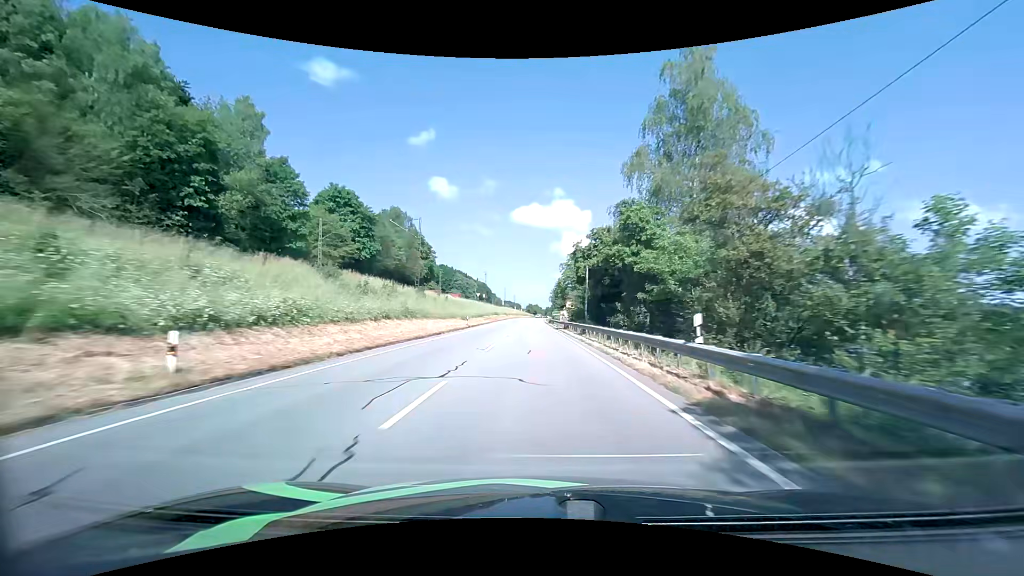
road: primary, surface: asphalt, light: Day
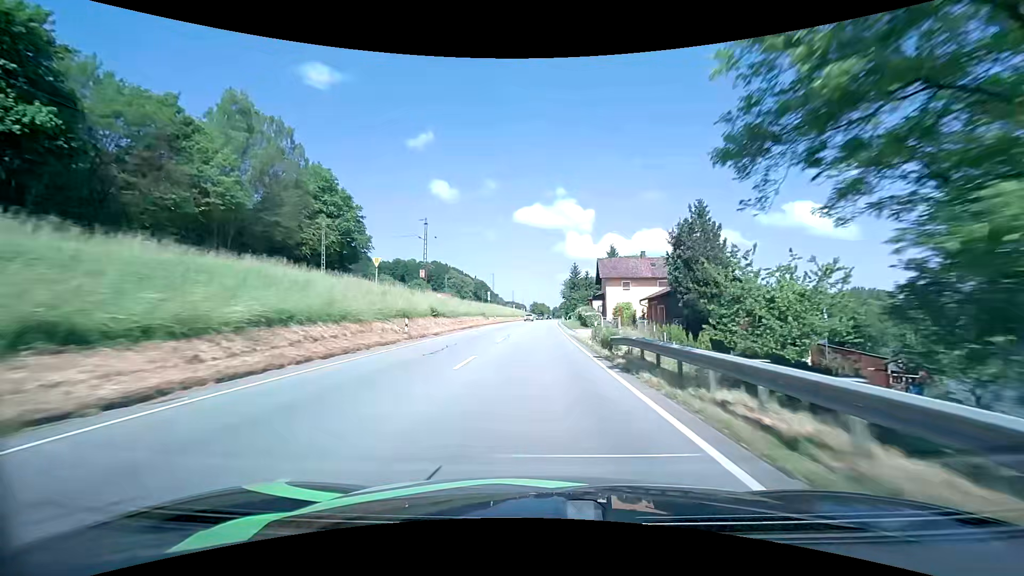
(-0.7, +67.1) m; -1°
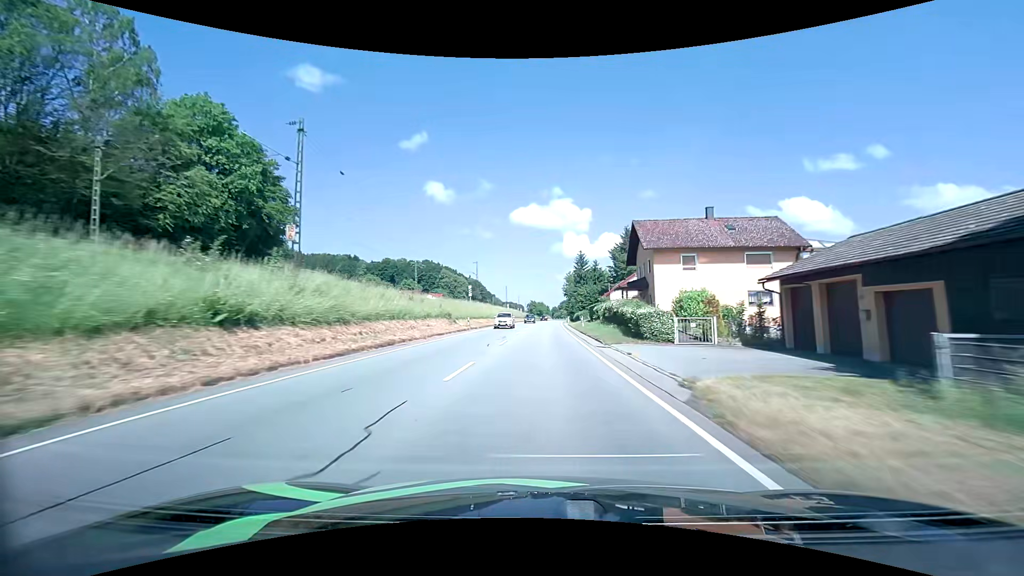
(0.0, +26.7) m; 0°
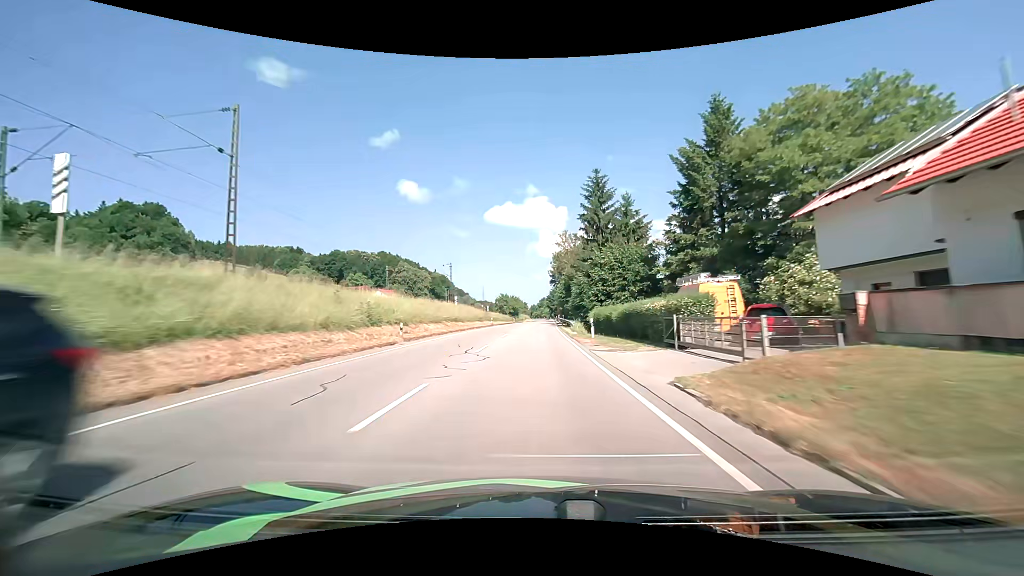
(+1.4, +65.4) m; +3°
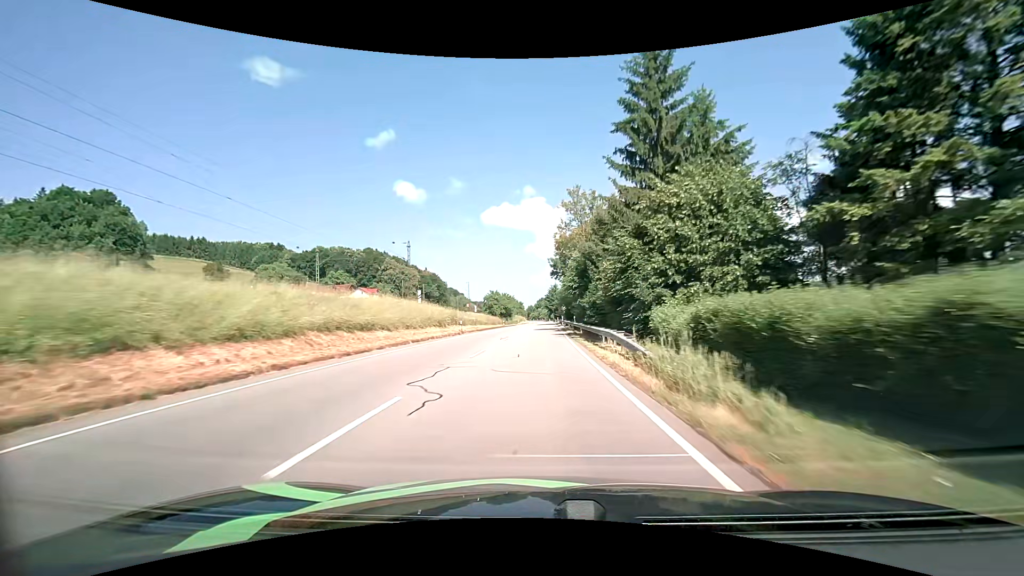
(+0.1, +26.2) m; 0°
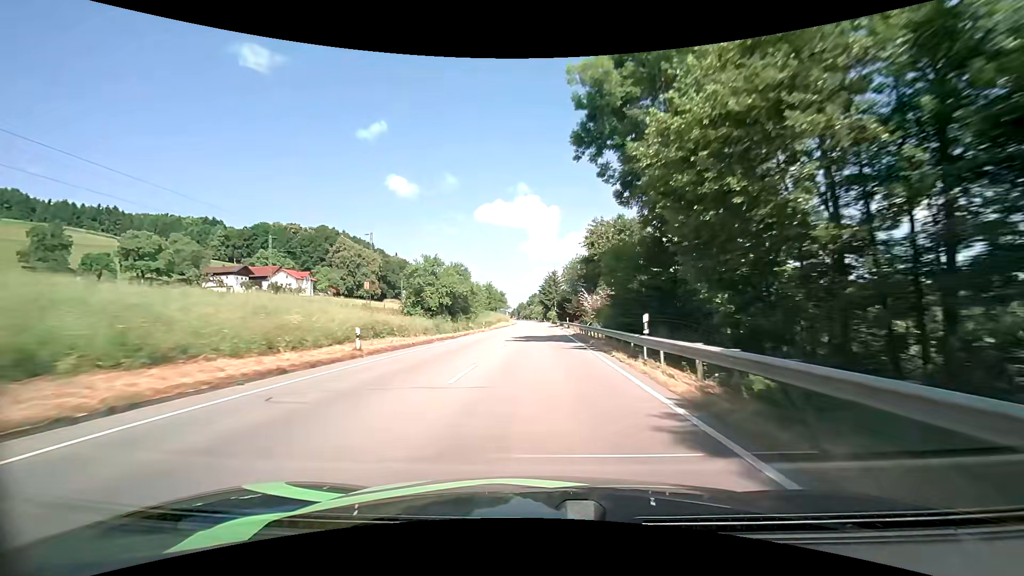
(+0.3, +67.8) m; +1°
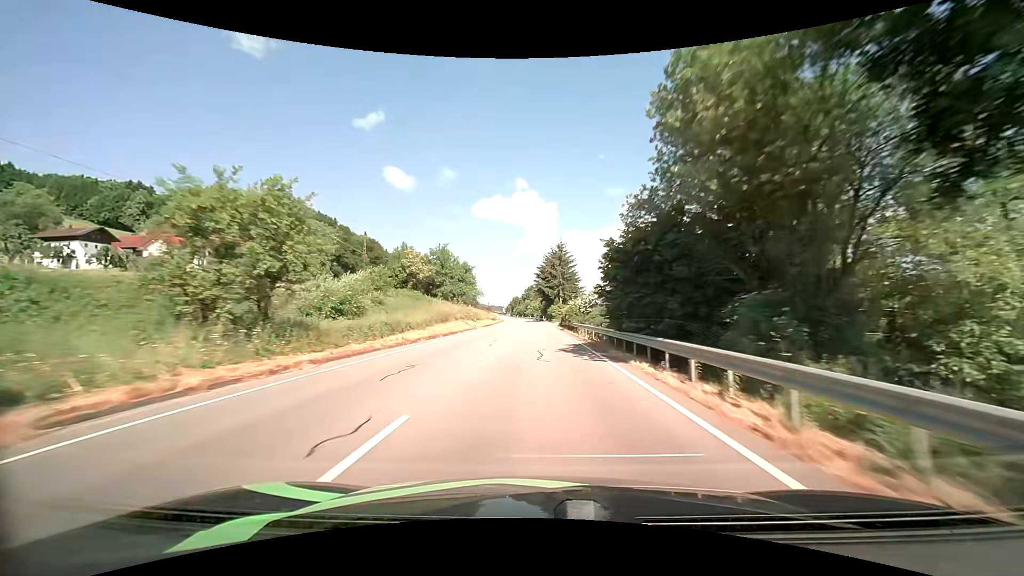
(+0.3, +56.6) m; +1°
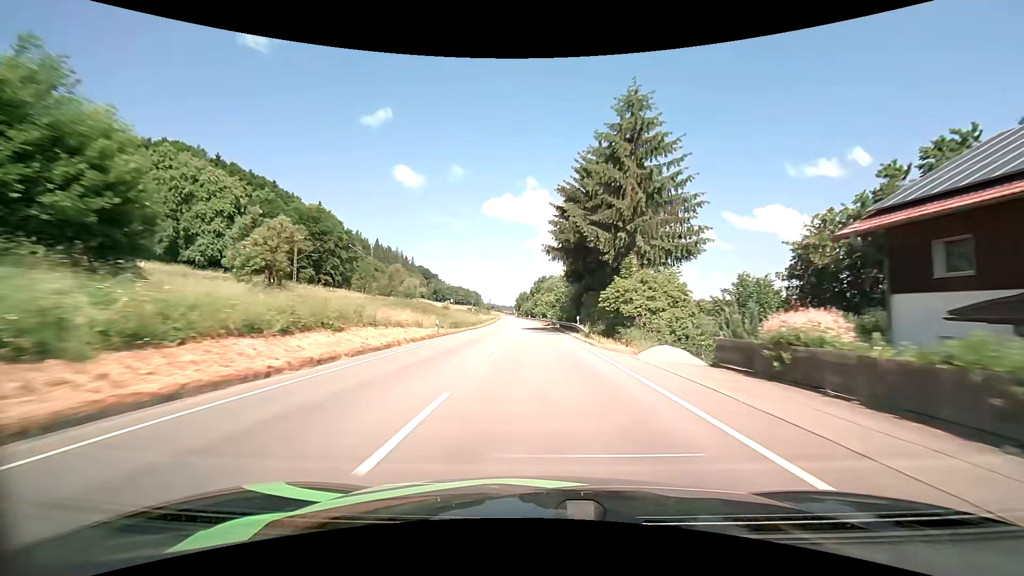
(-1.0, +72.0) m; -1°
(0, +10) (0, +20) (0, +30) (-1, +40) (-1, +50) (-1, +60) (-2, +70) (-2, +80) (-3, +90) (-3, +100) m
